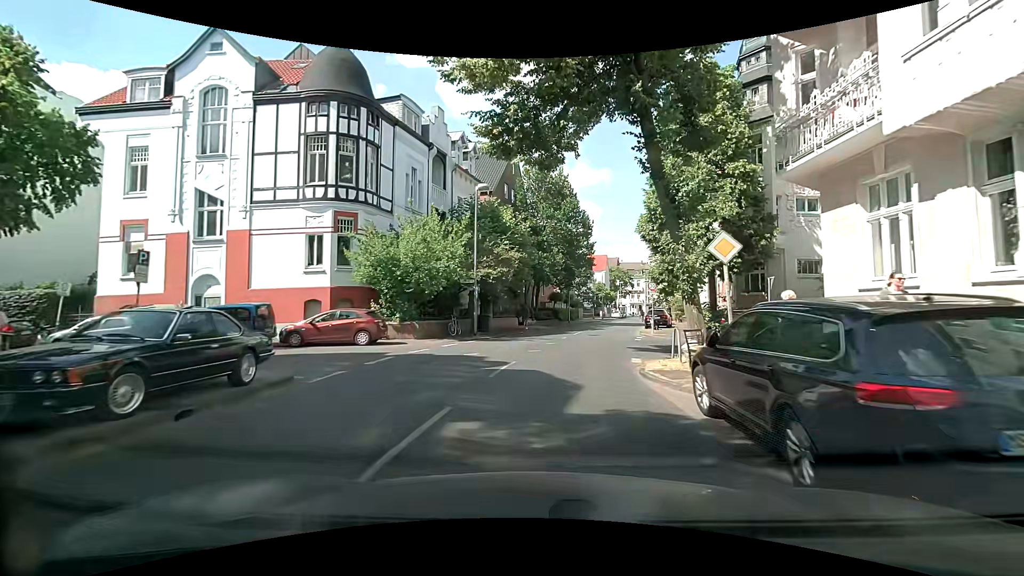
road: tertiary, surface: asphalt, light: Day
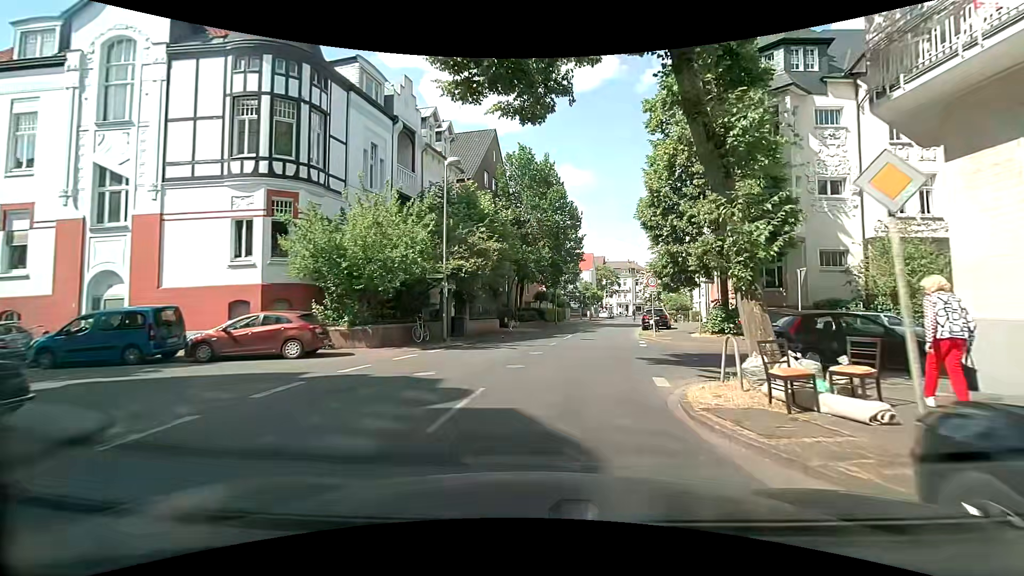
(+0.1, +4.5) m; +1°
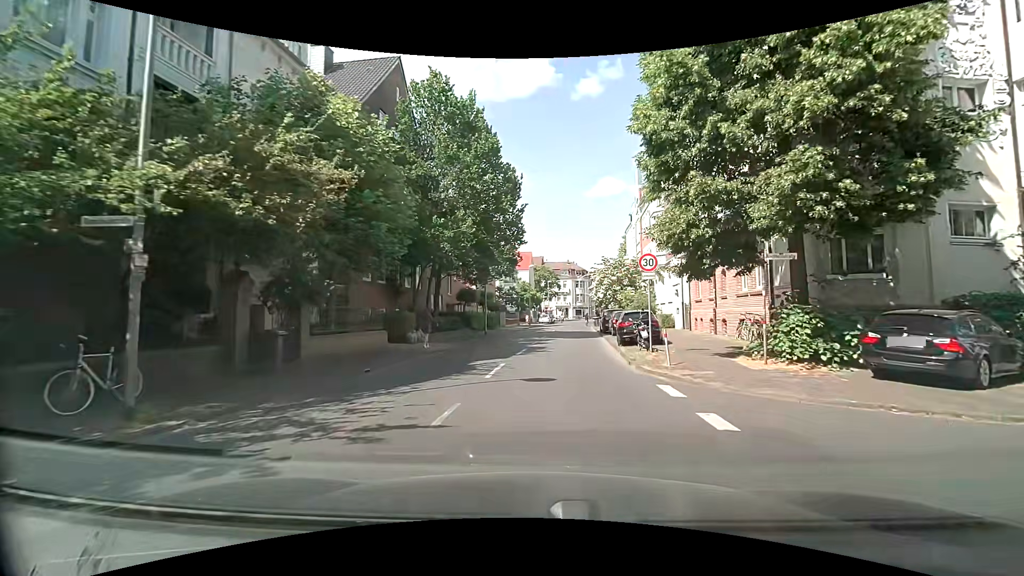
(+1.6, +13.2) m; +11°
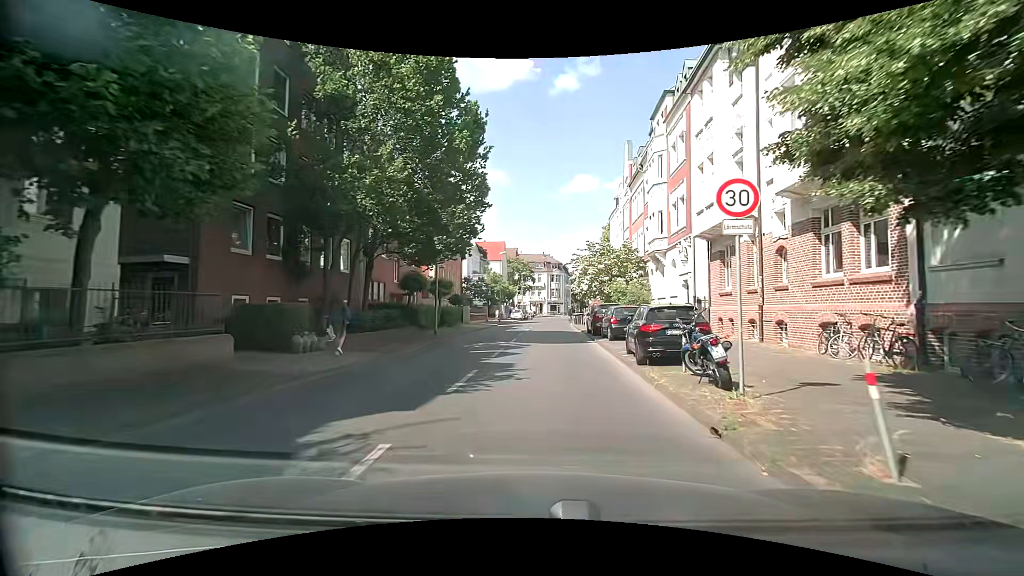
(+0.3, +8.9) m; +3°
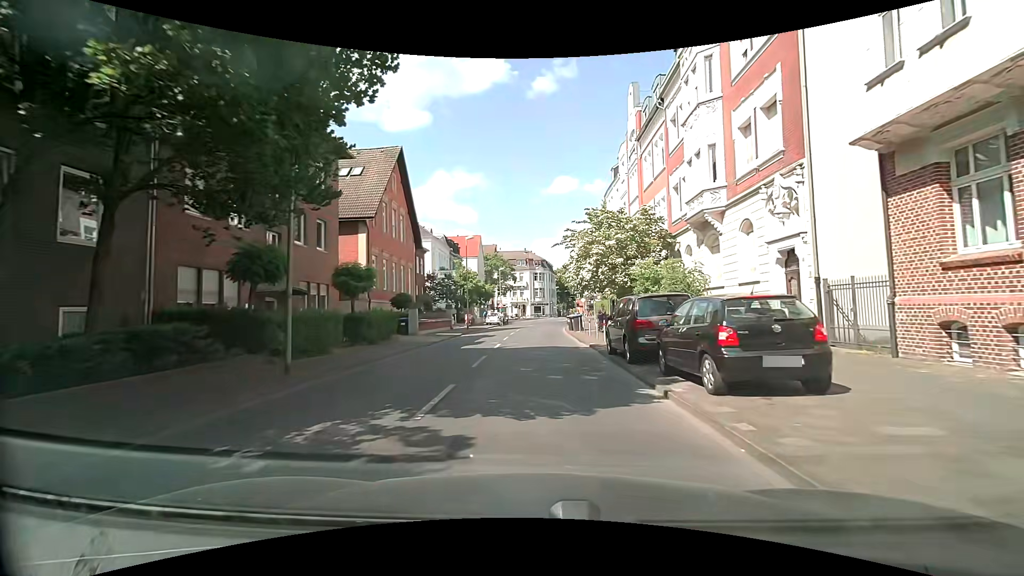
(+0.3, +13.9) m; +1°
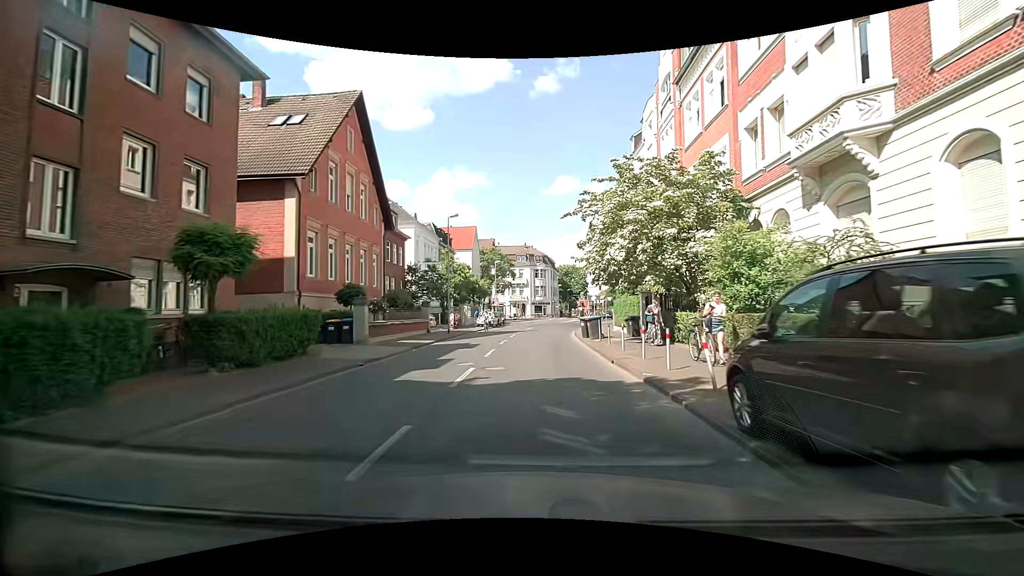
(+0.1, +9.4) m; +1°
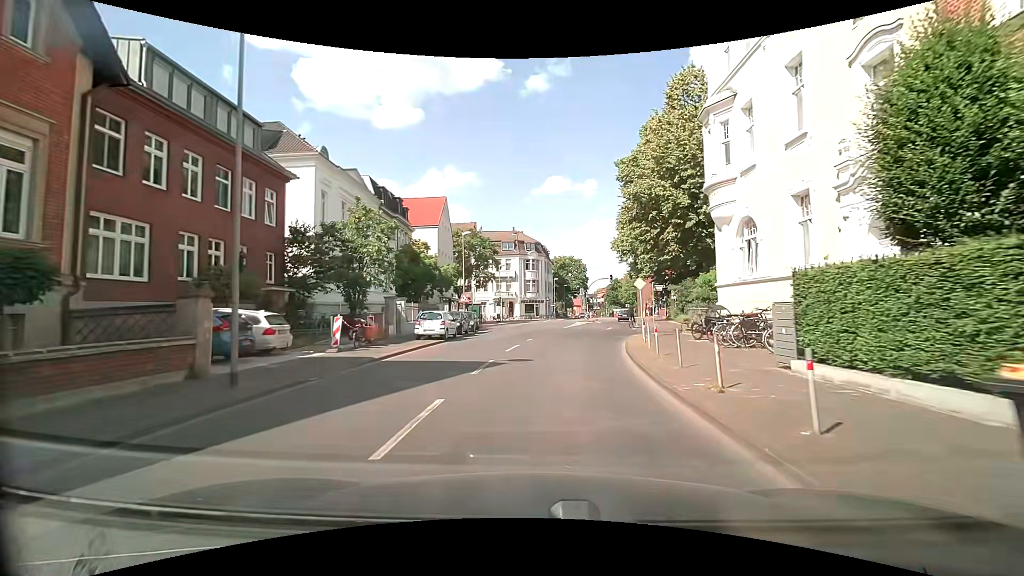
(+0.2, +22.6) m; +1°
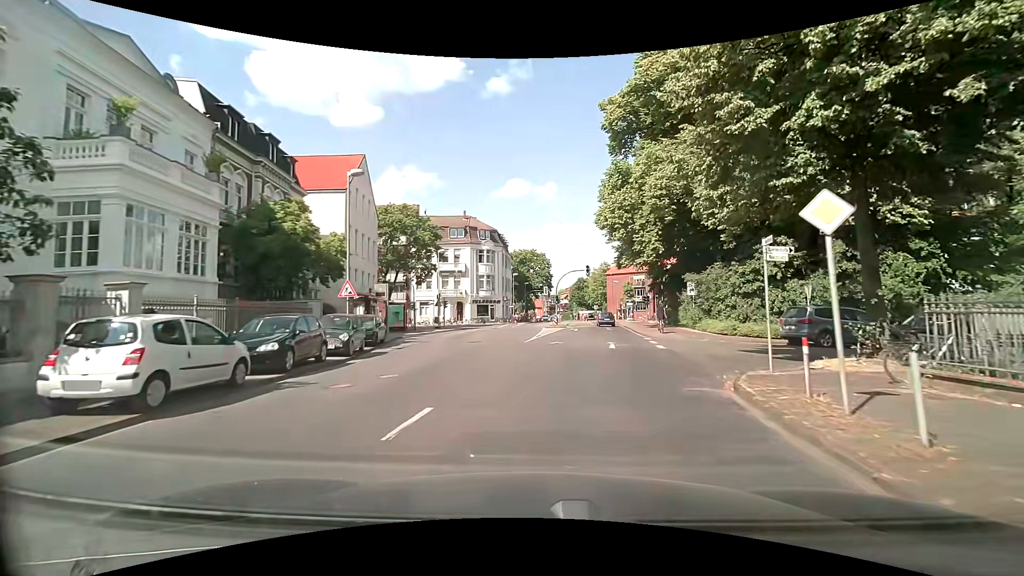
(+0.4, +17.6) m; +3°
(0, +10) (+1, +20) (+3, +30) (+4, +40) (+5, +50) (+6, +60) (+3, +68) (-7, +70) (-17, +70) (-27, +69) m
